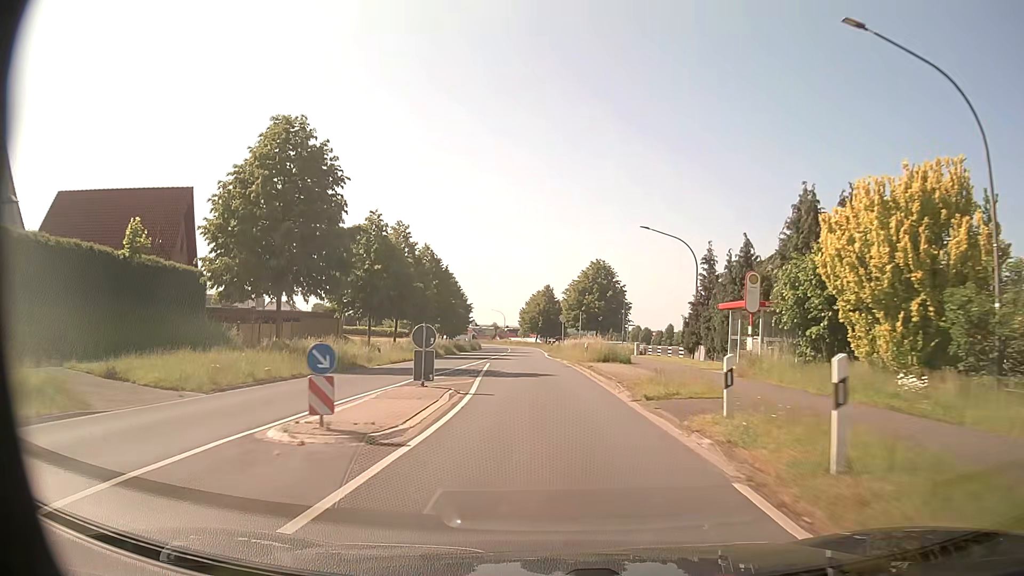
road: primary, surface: asphalt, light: Day
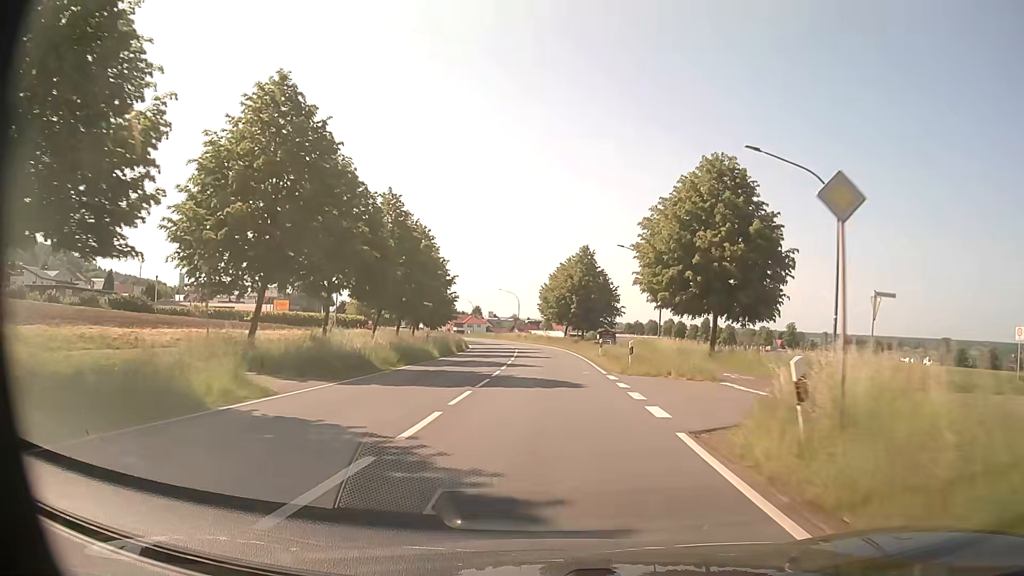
(-1.5, +46.7) m; -2°
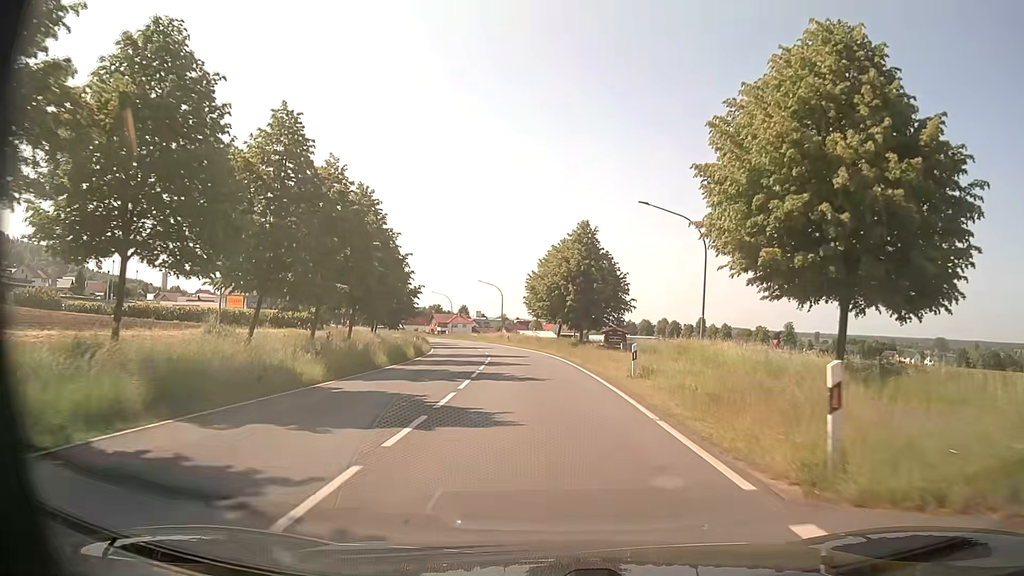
(+0.1, +16.9) m; +1°
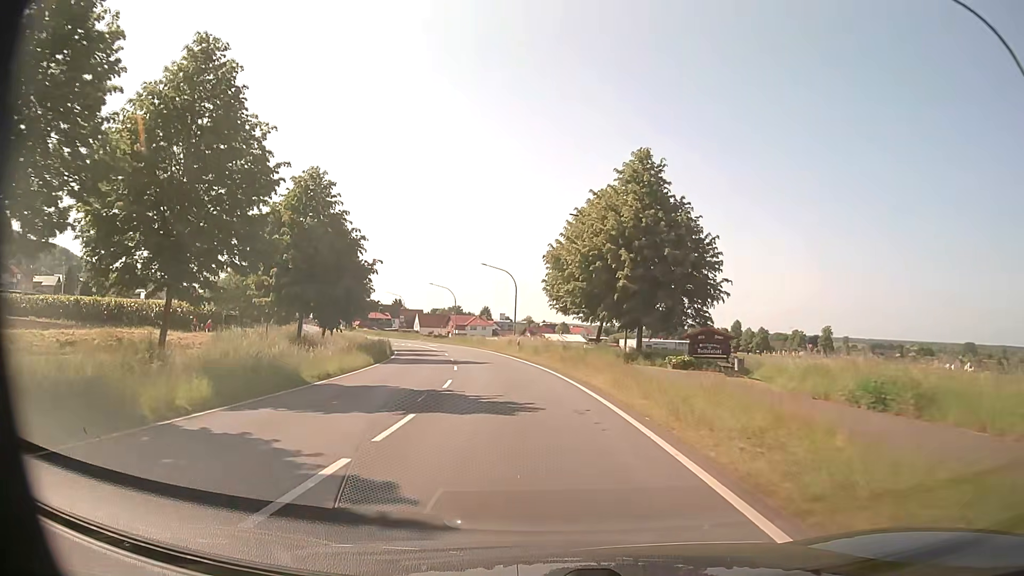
(-0.3, +24.6) m; -2°
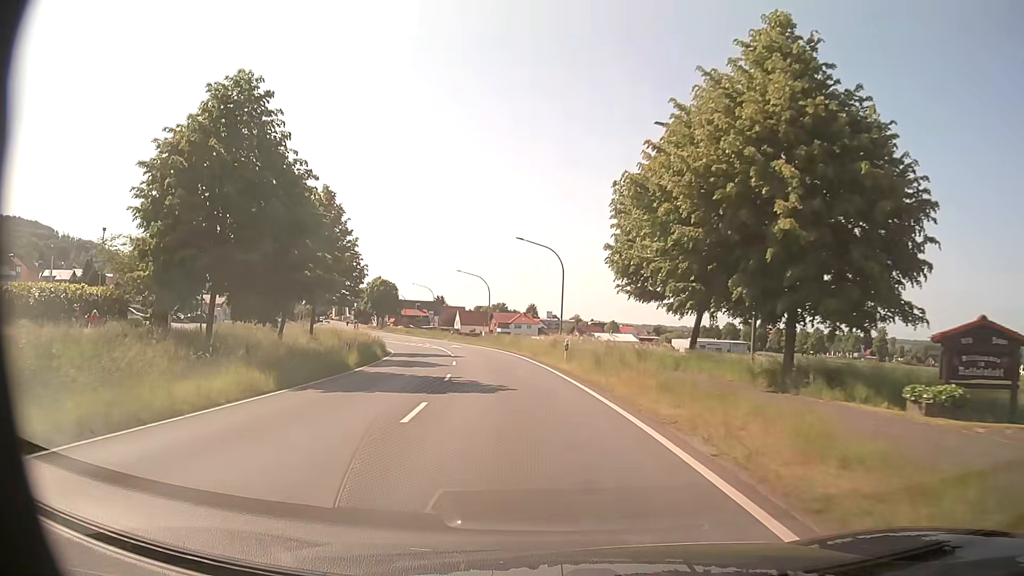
(-0.6, +16.3) m; -4°
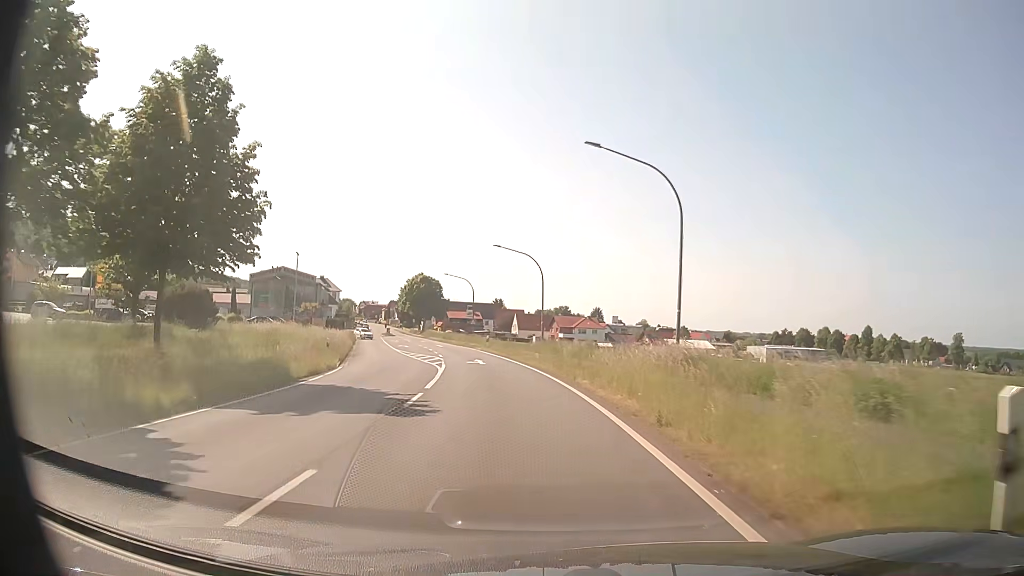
(-1.1, +24.7) m; -5°
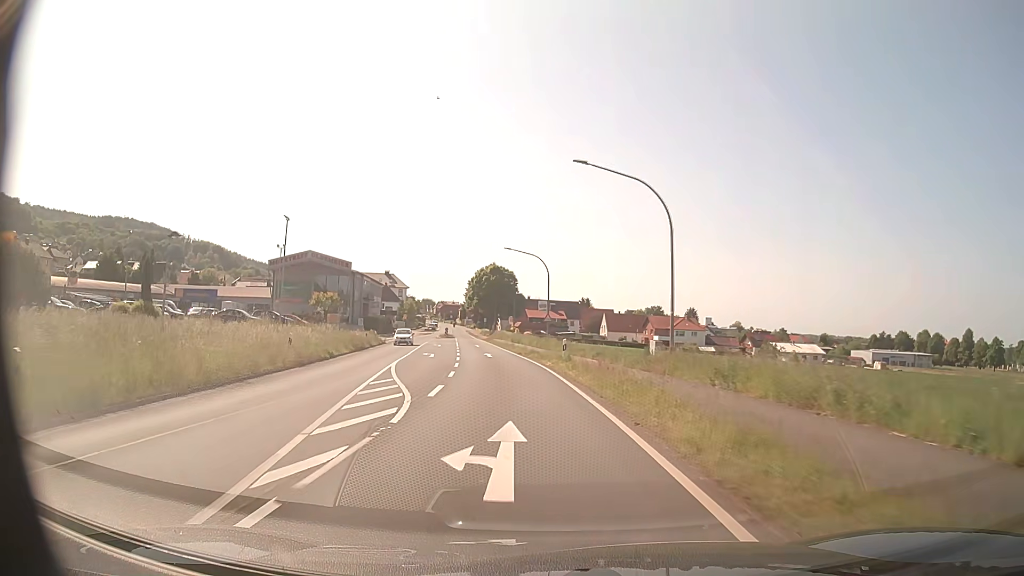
(-1.7, +24.8) m; -8°
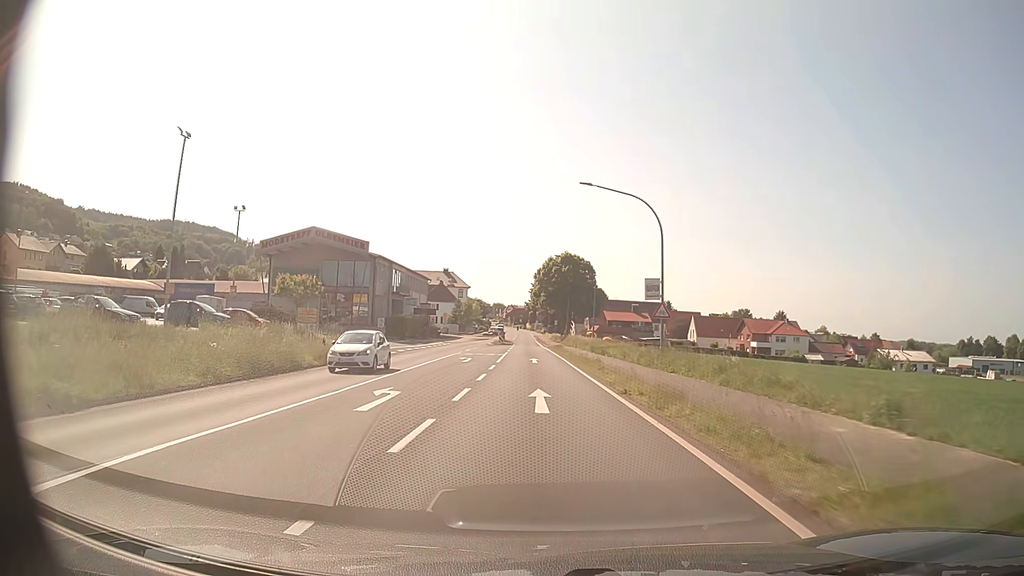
(-1.5, +25.0) m; -6°
(0, +10) (0, +20) (-1, +30) (-1, +40) (-1, +50) (-2, +60) (-2, +70) (-2, +80) (-3, +90) (-3, +100) m
